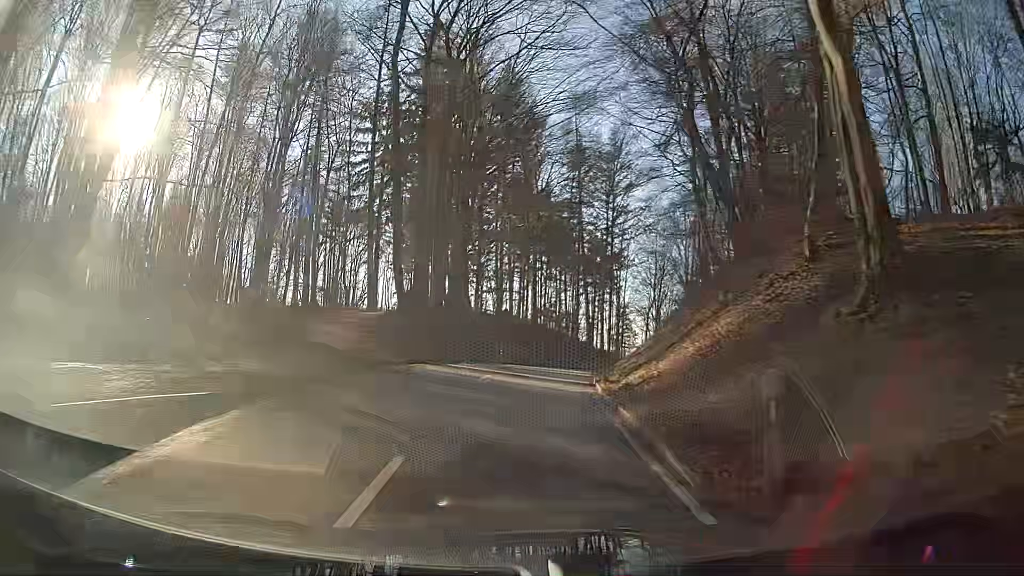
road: secondary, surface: asphalt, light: Day
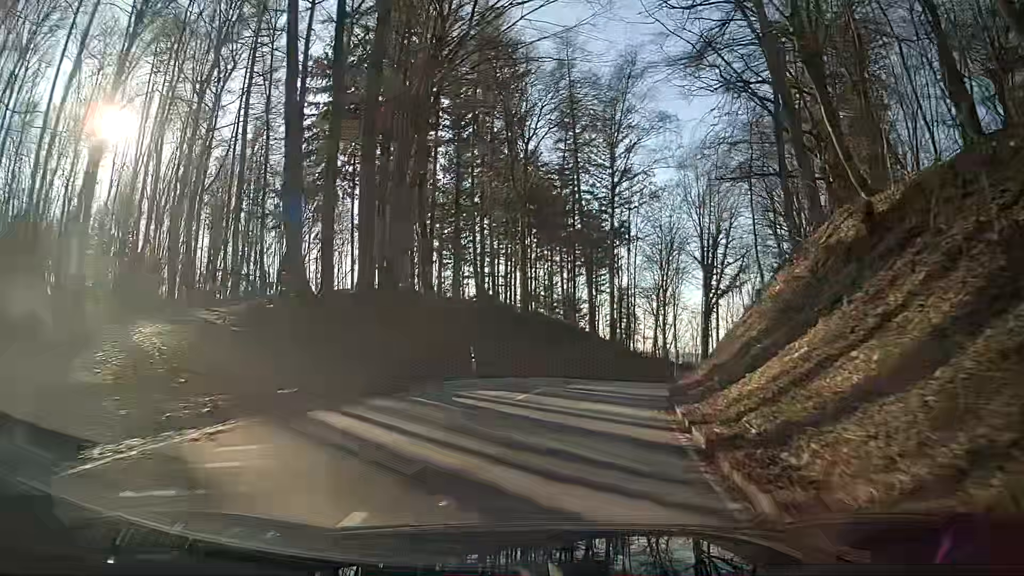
(+0.1, +14.2) m; +2°
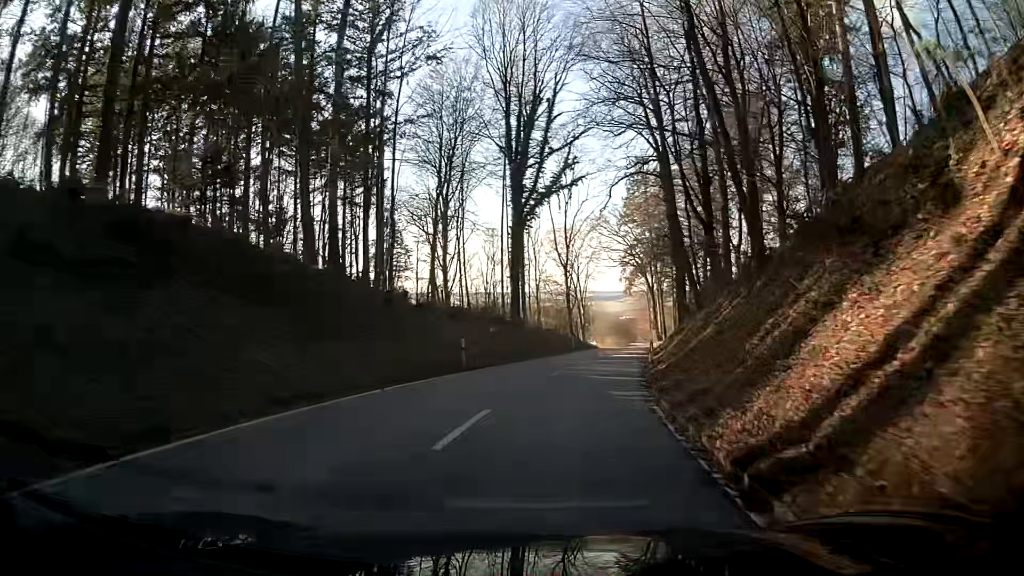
(+4.8, +28.8) m; +21°
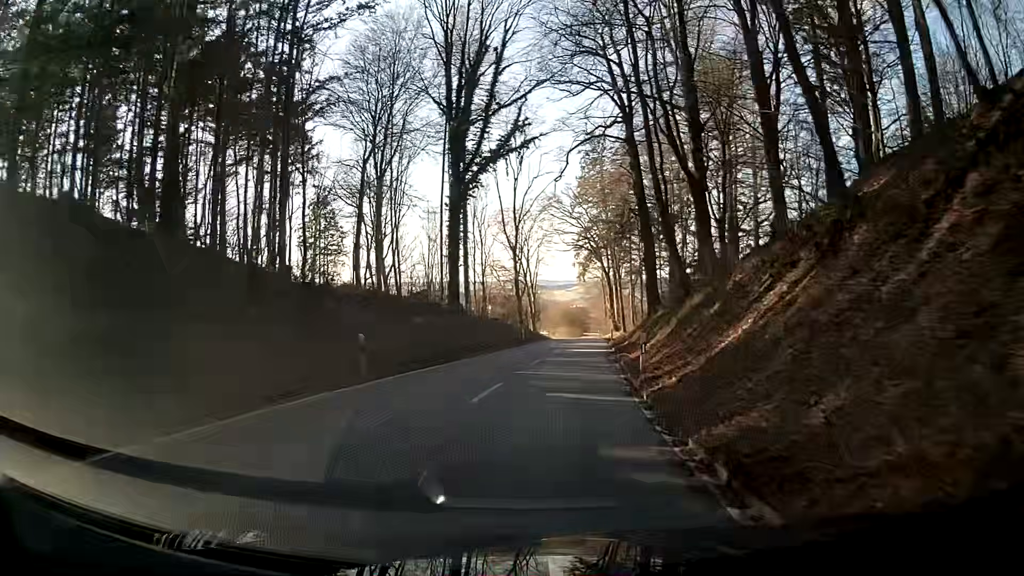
(+0.1, +7.8) m; +2°
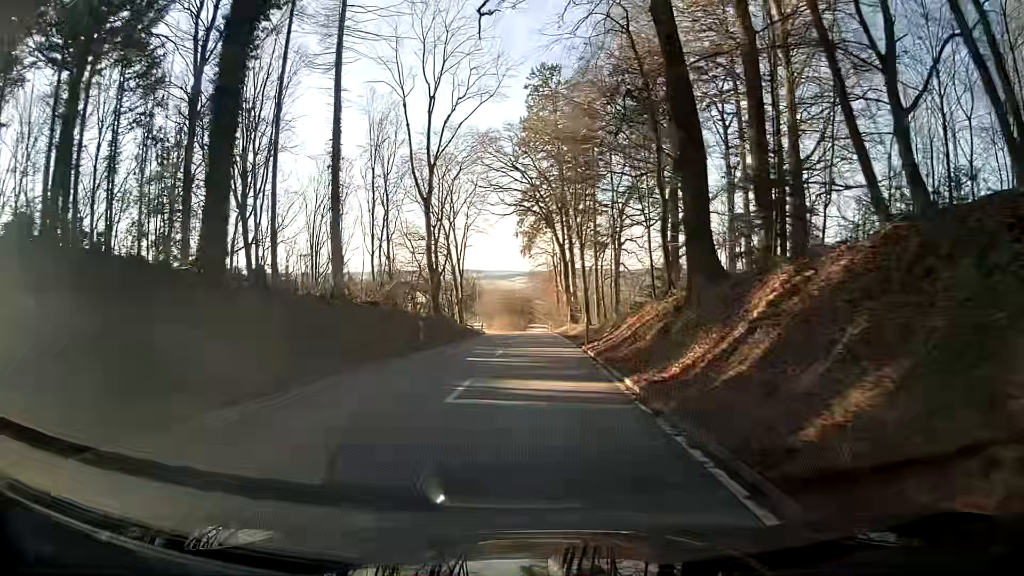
(+0.6, +24.8) m; +2°
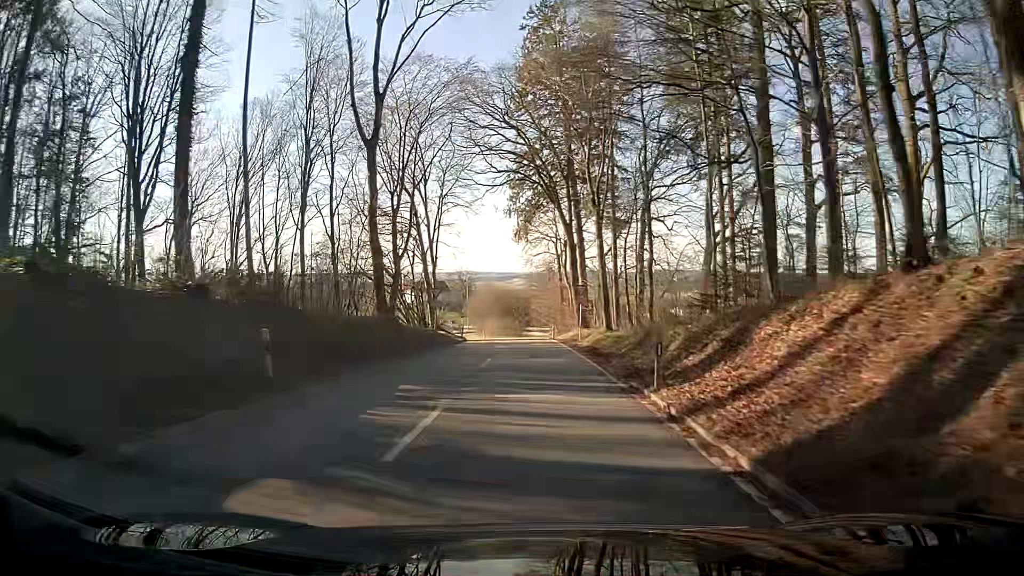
(+0.2, +16.7) m; +1°
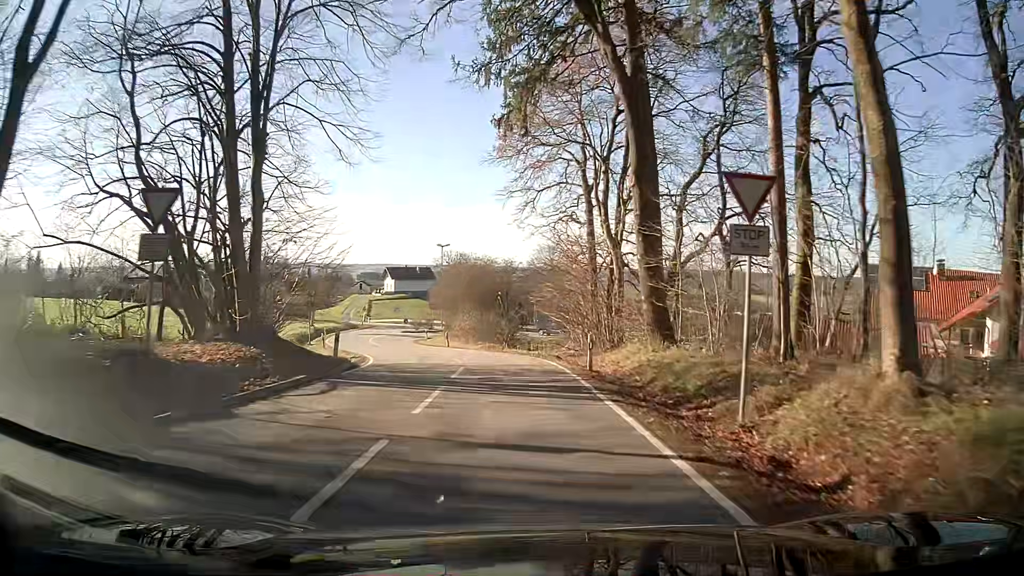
(-0.1, +32.7) m; 0°
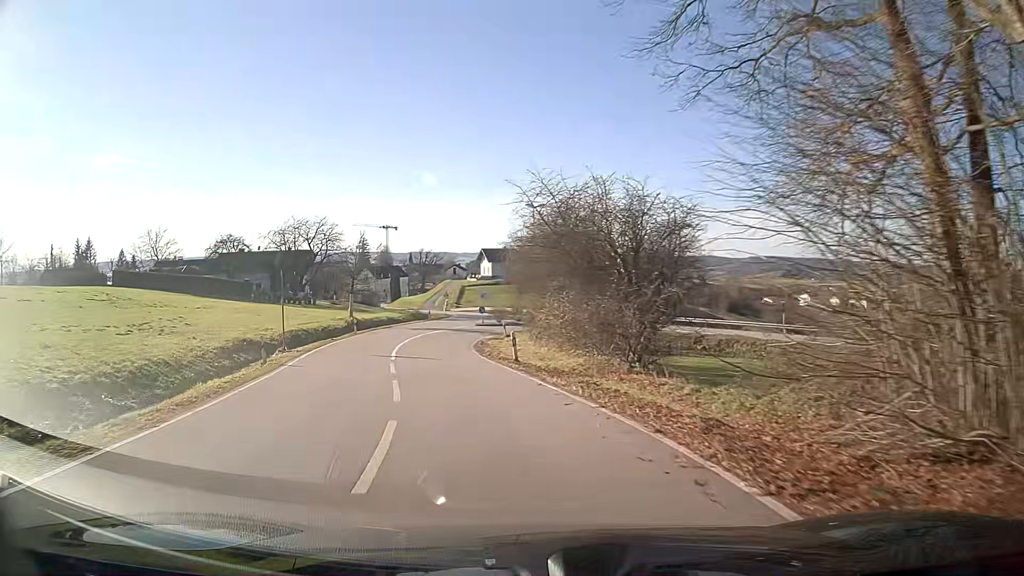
(-1.6, +22.1) m; -11°
